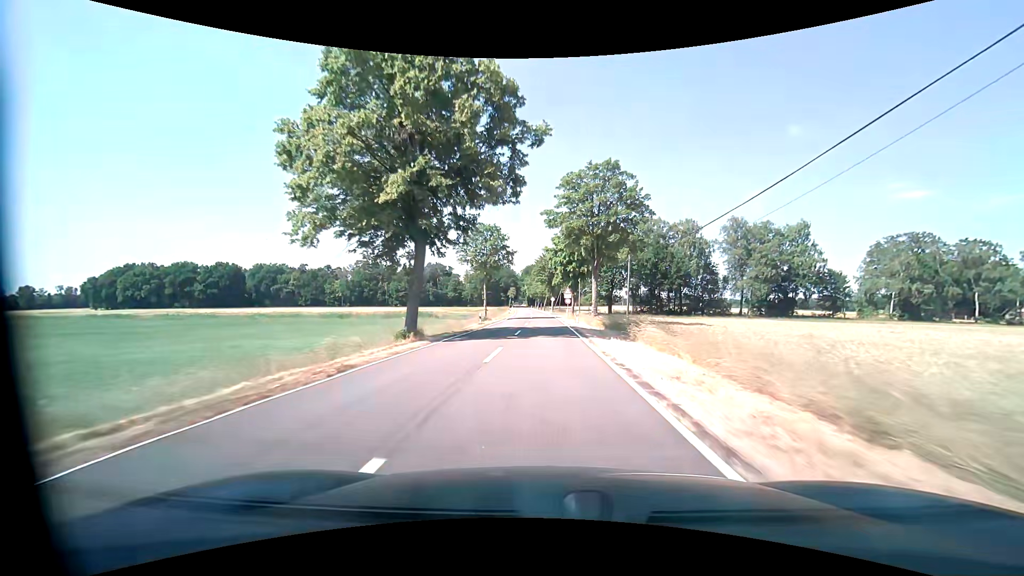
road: tertiary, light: Day
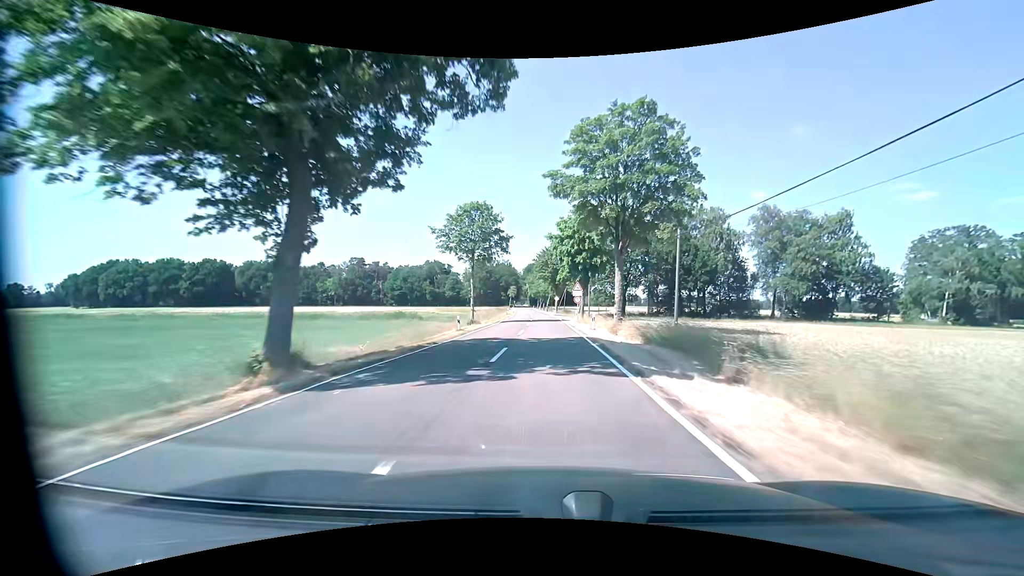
(0.0, +11.8) m; 0°
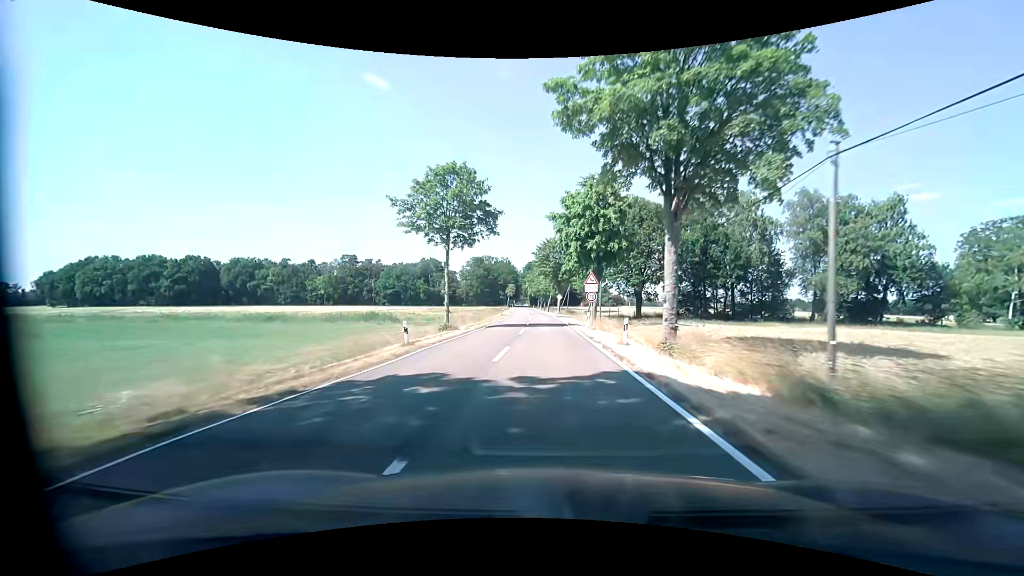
(0.0, +11.8) m; 0°
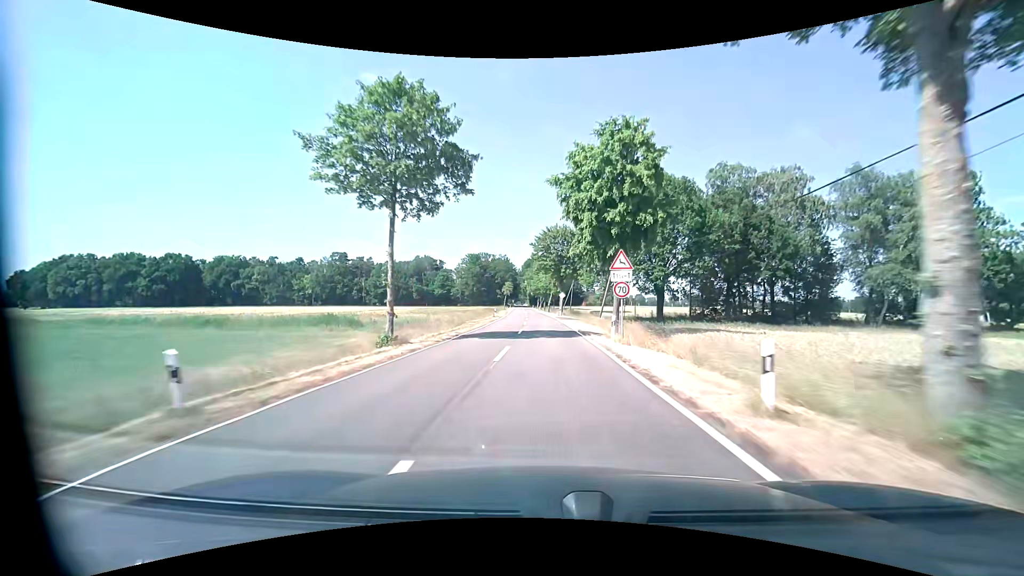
(0.0, +11.8) m; 0°
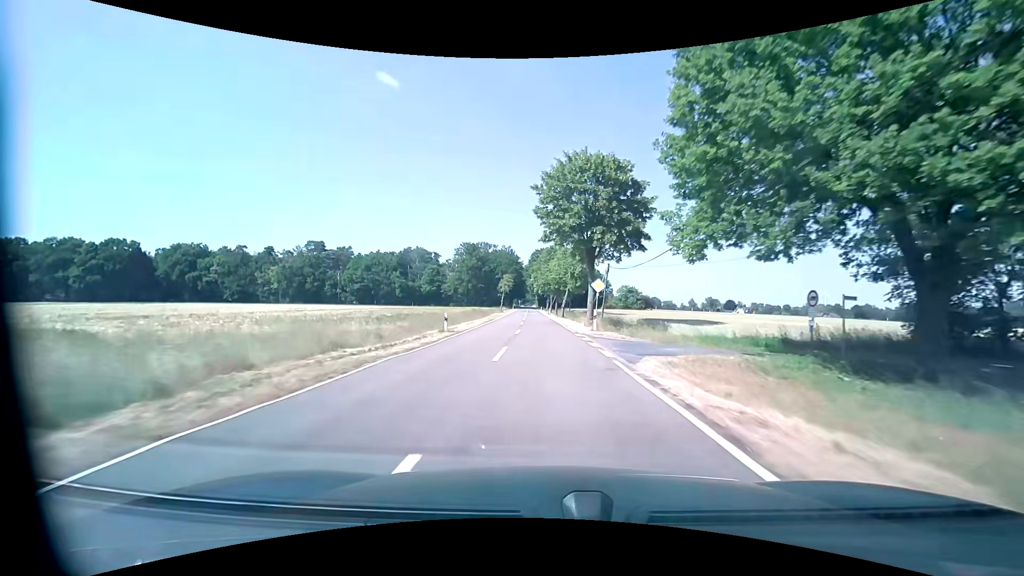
(-0.2, +35.3) m; -1°
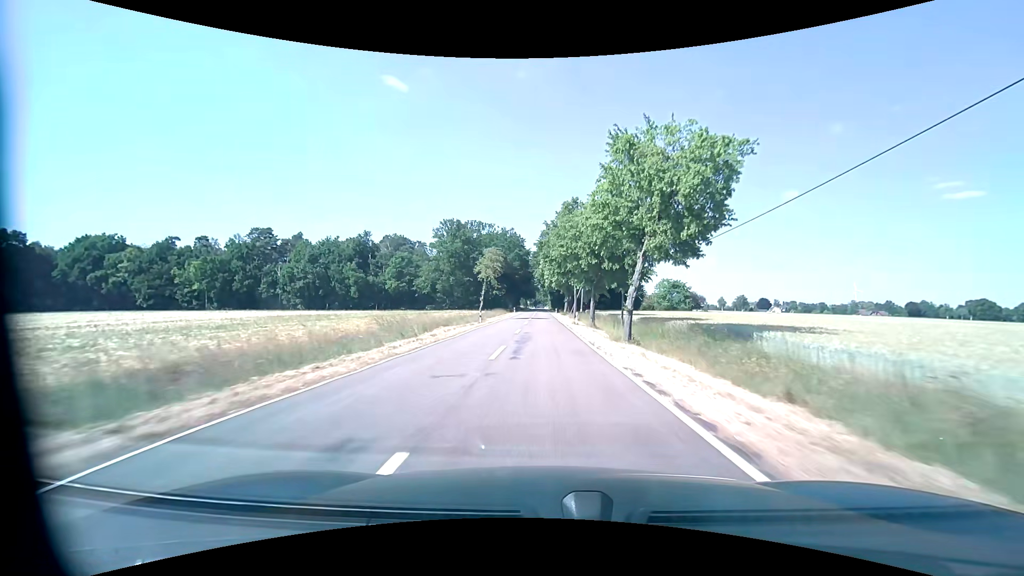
(-0.6, +47.1) m; -1°
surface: asphalt
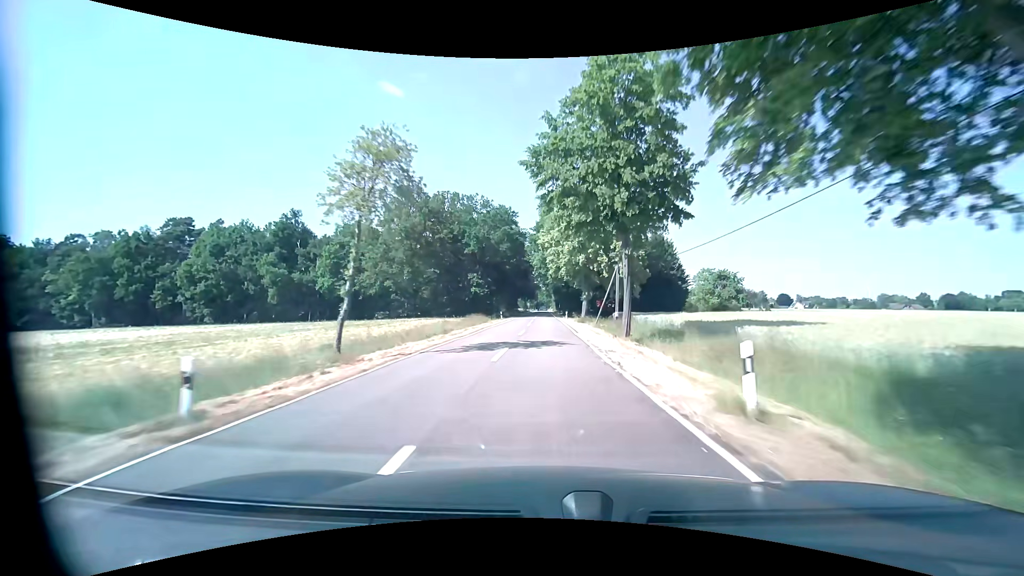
(-0.2, +35.3) m; 0°
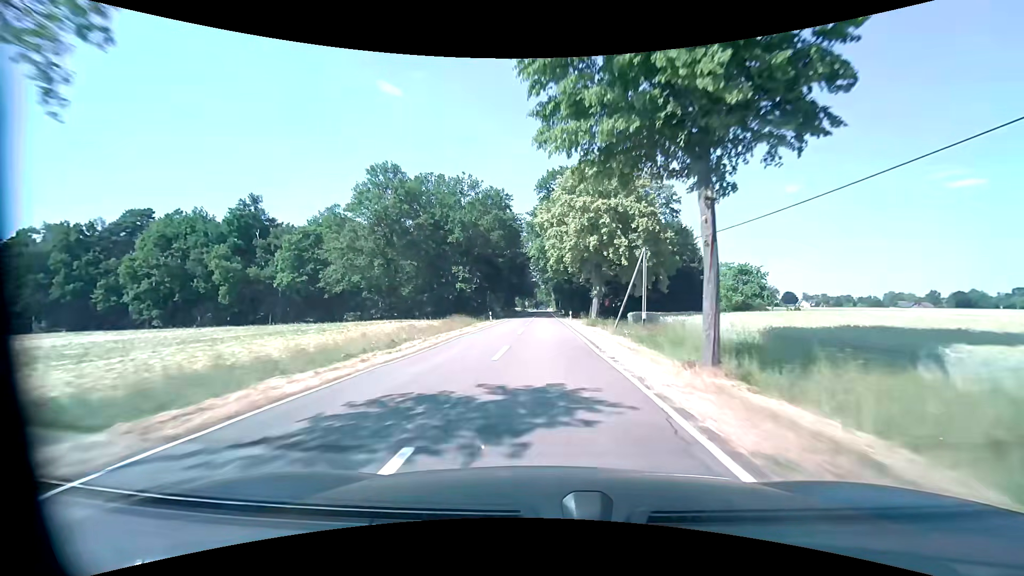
(-0.1, +11.8) m; 0°
(0, +10) (0, +20) (0, +30) (0, +40) (0, +50) (0, +60) (0, +70) (0, +80) (0, +90) (0, +100) m
